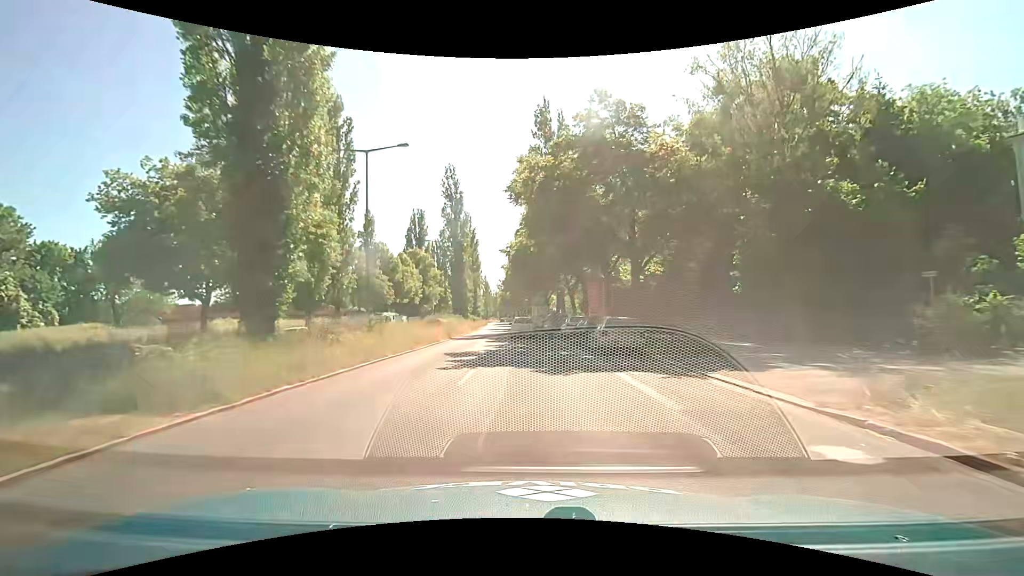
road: secondary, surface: asphalt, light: Day
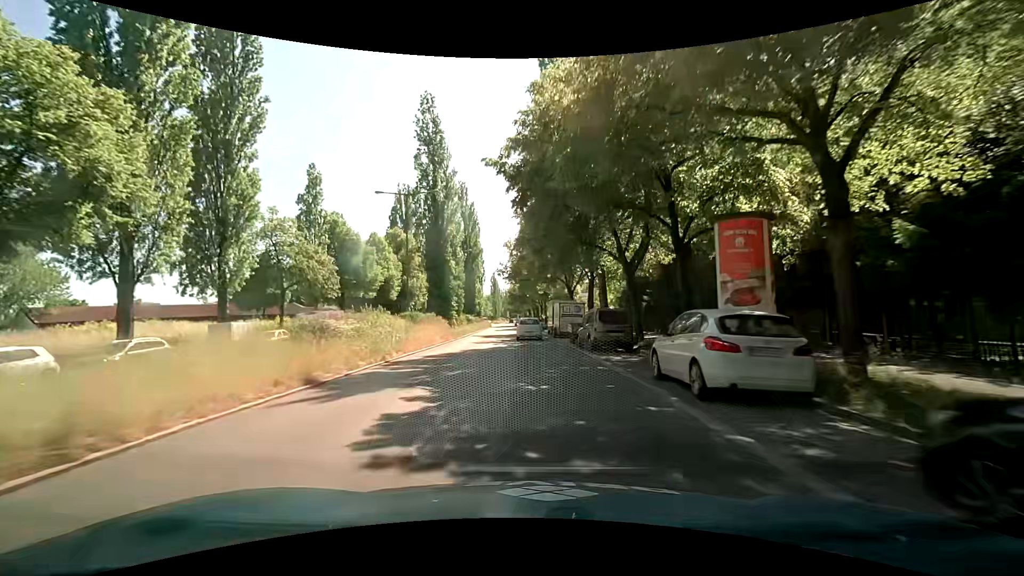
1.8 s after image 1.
(-1.0, +22.8) m; -2°
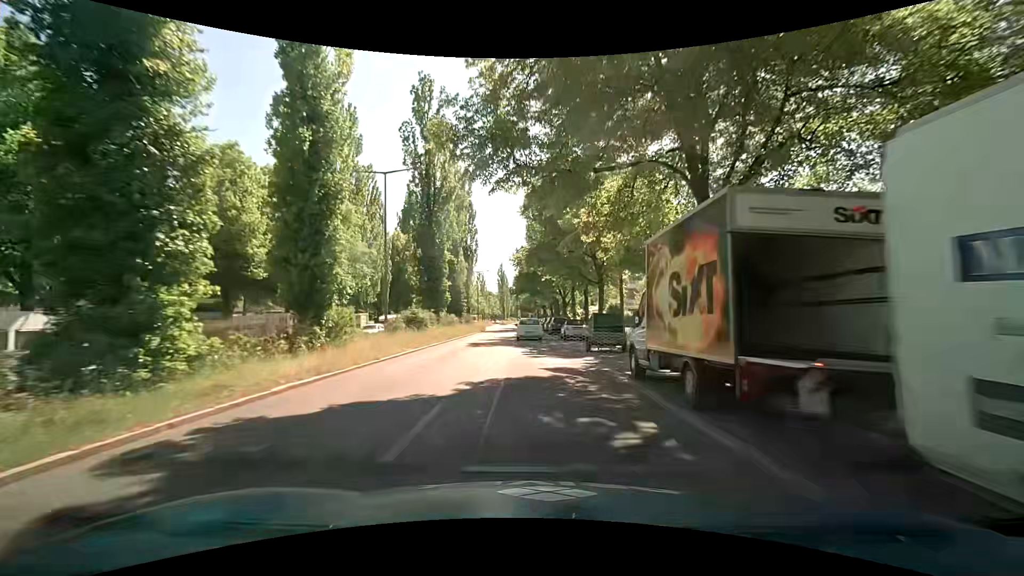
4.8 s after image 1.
(-0.7, +36.3) m; -2°
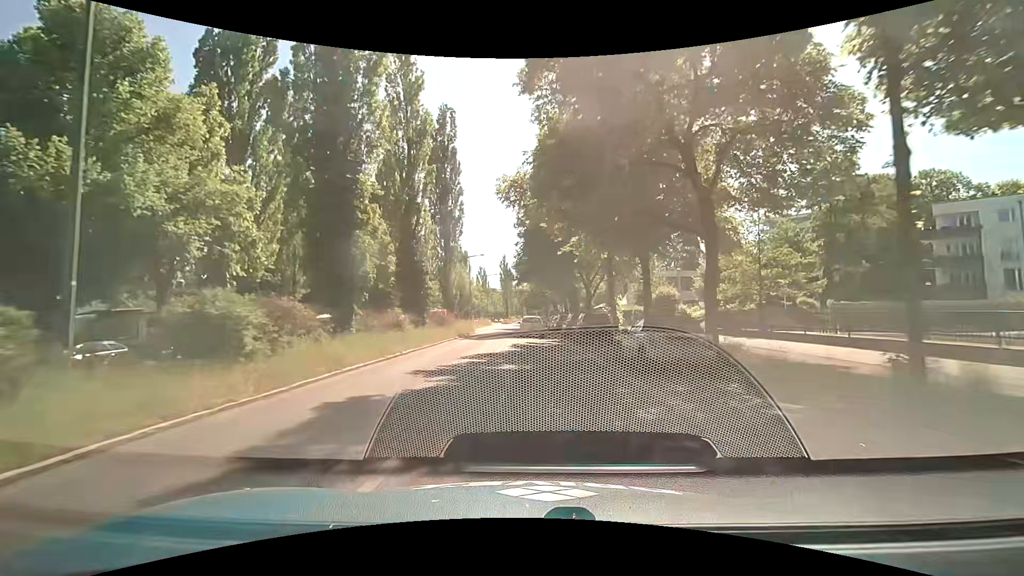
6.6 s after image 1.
(-0.2, +20.9) m; 0°
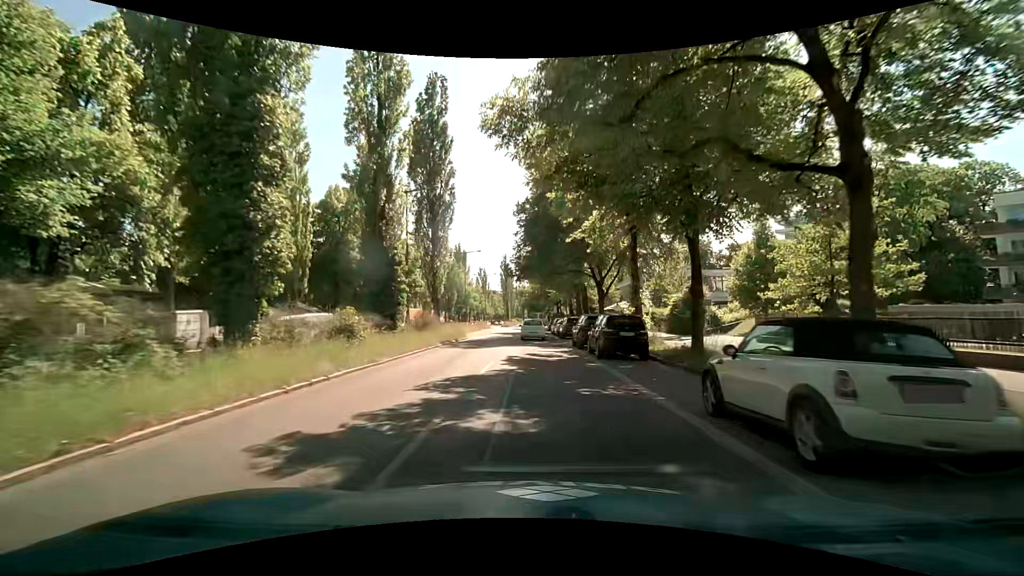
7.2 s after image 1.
(0.0, +6.9) m; -1°
